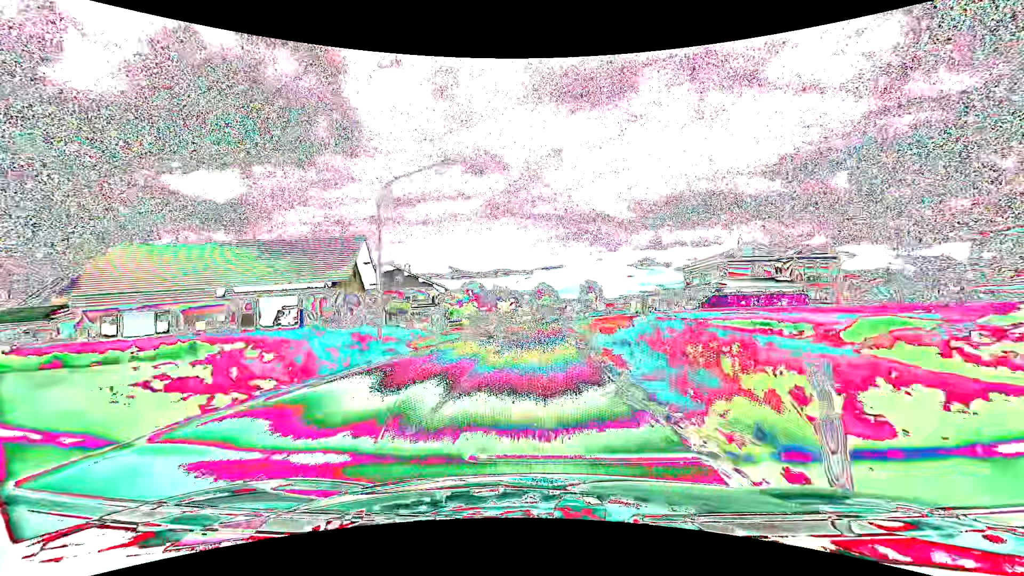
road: secondary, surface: asphalt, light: Day
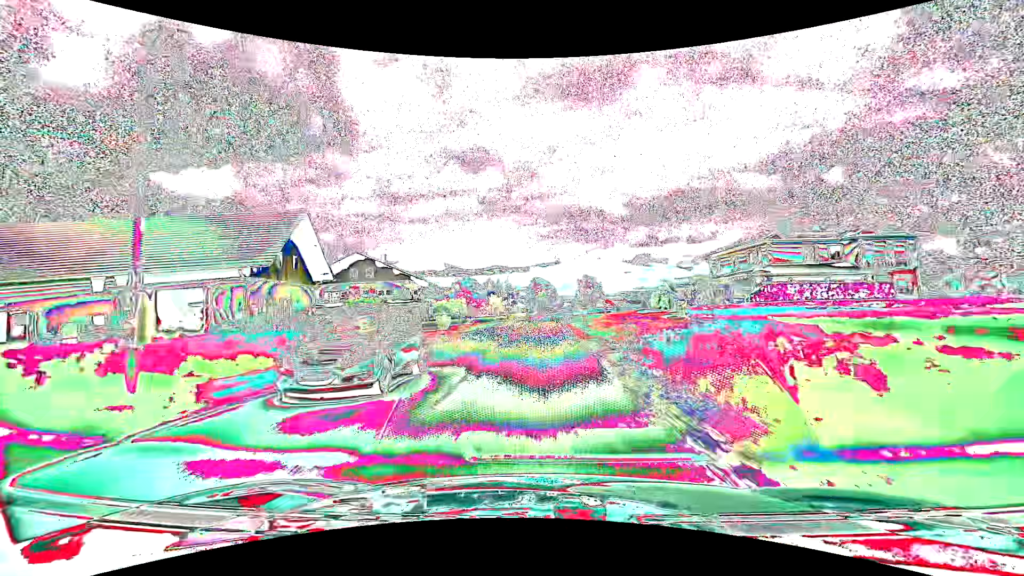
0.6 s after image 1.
(+0.1, +11.7) m; 0°
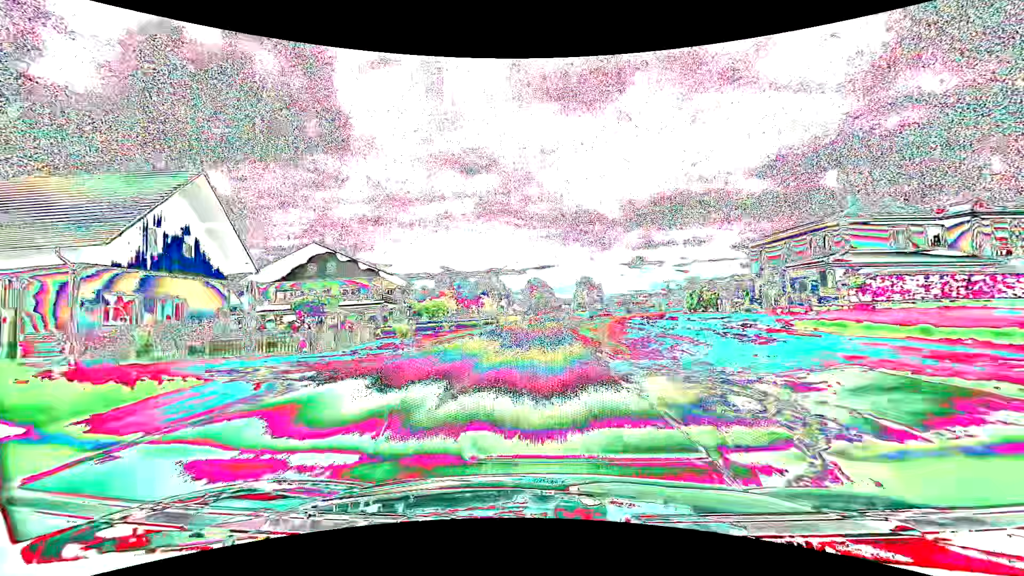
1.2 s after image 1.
(0.0, +11.6) m; 0°
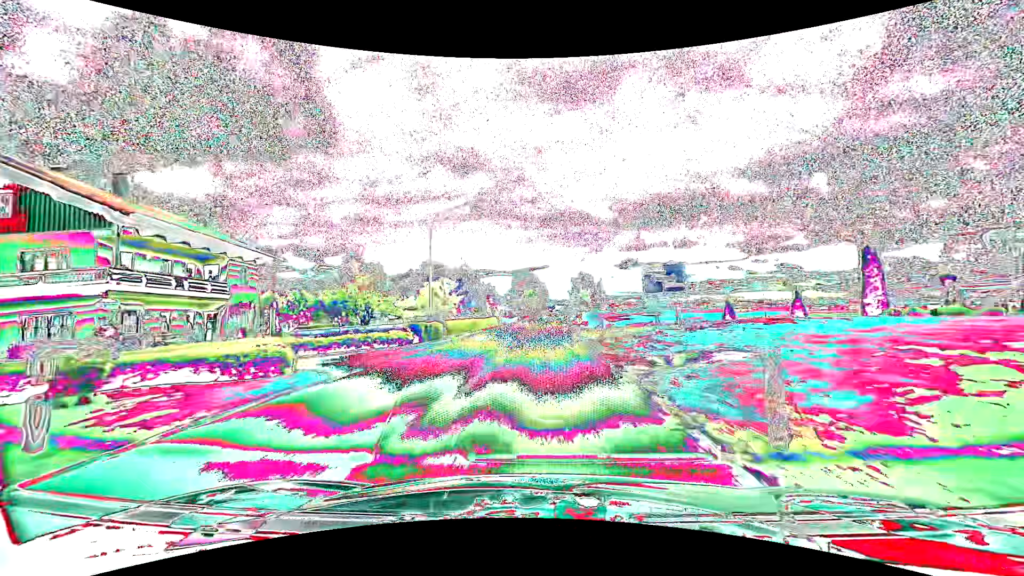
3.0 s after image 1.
(+0.4, +34.5) m; +1°
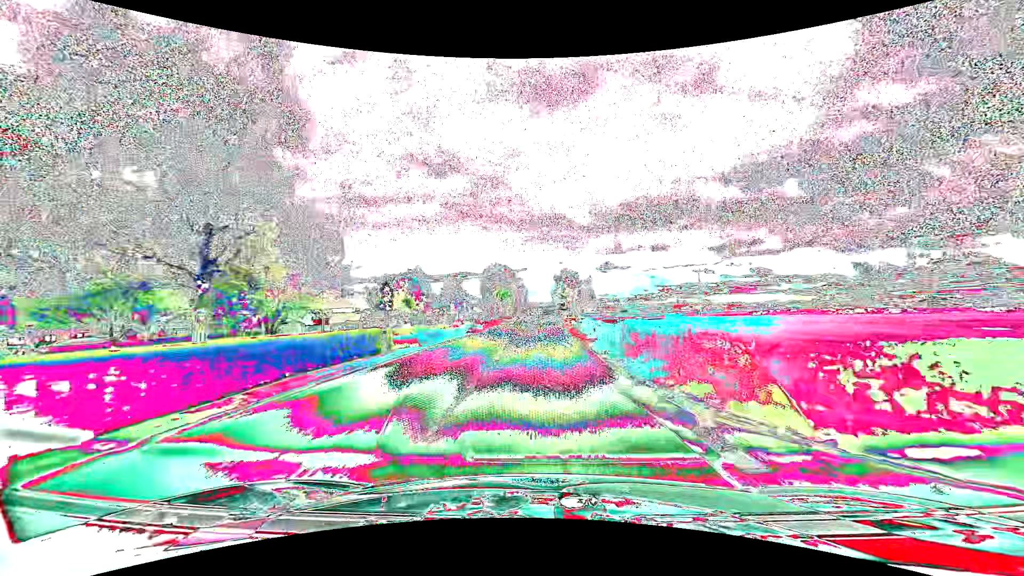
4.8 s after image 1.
(+0.5, +32.5) m; +2°
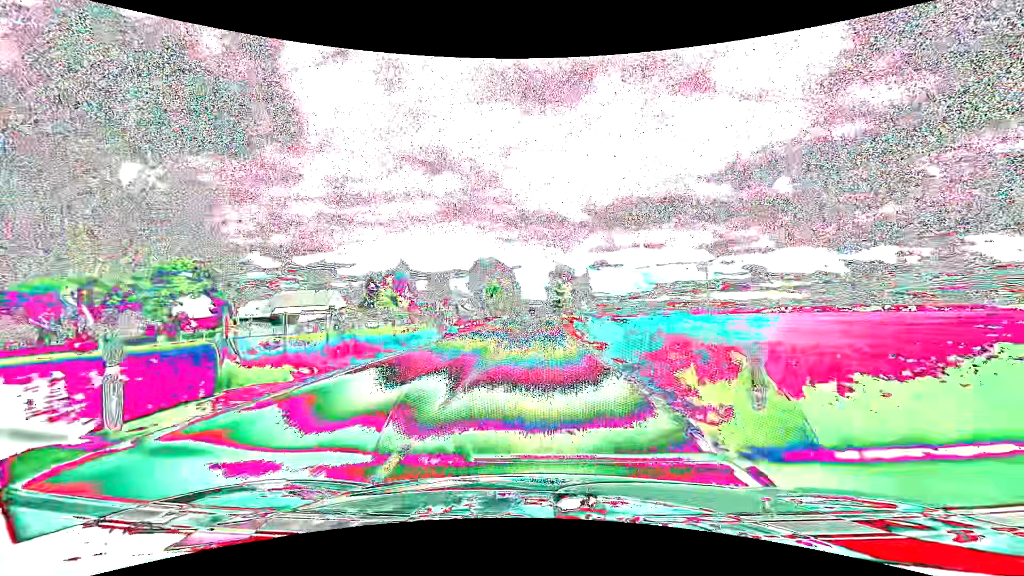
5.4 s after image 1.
(+0.1, +10.2) m; +1°
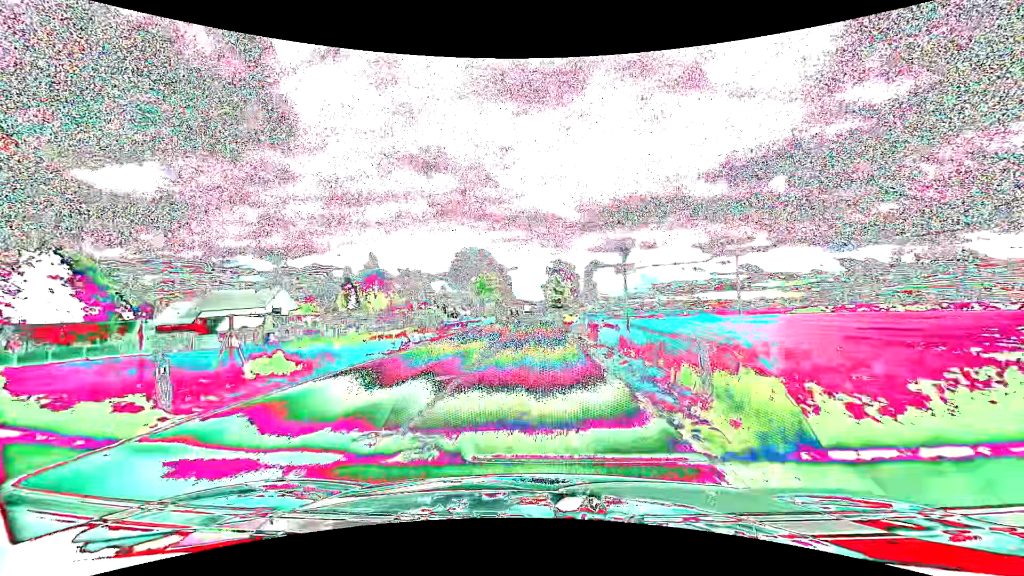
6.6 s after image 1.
(+0.1, +19.3) m; 0°
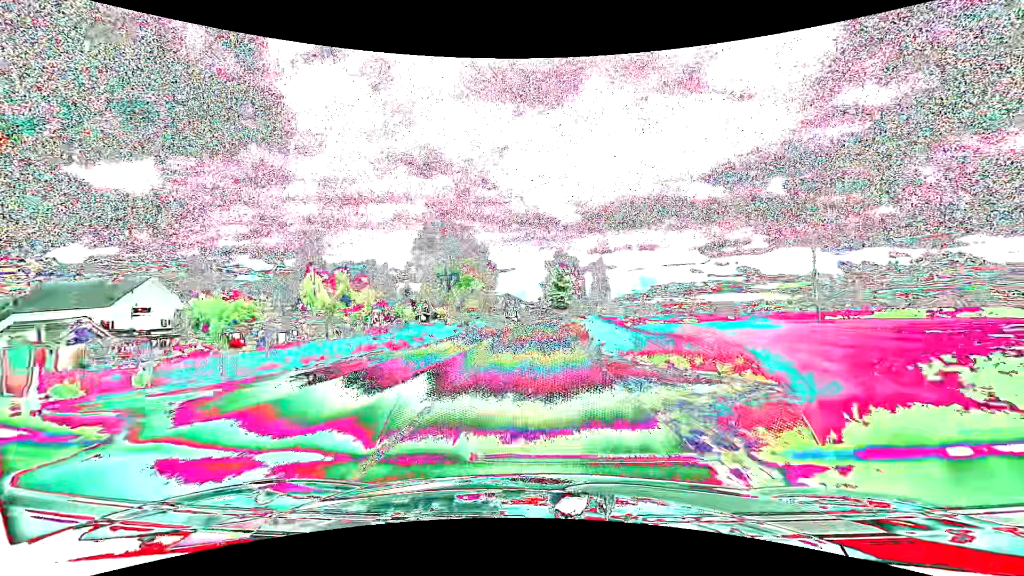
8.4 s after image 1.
(+0.1, +26.3) m; 0°
